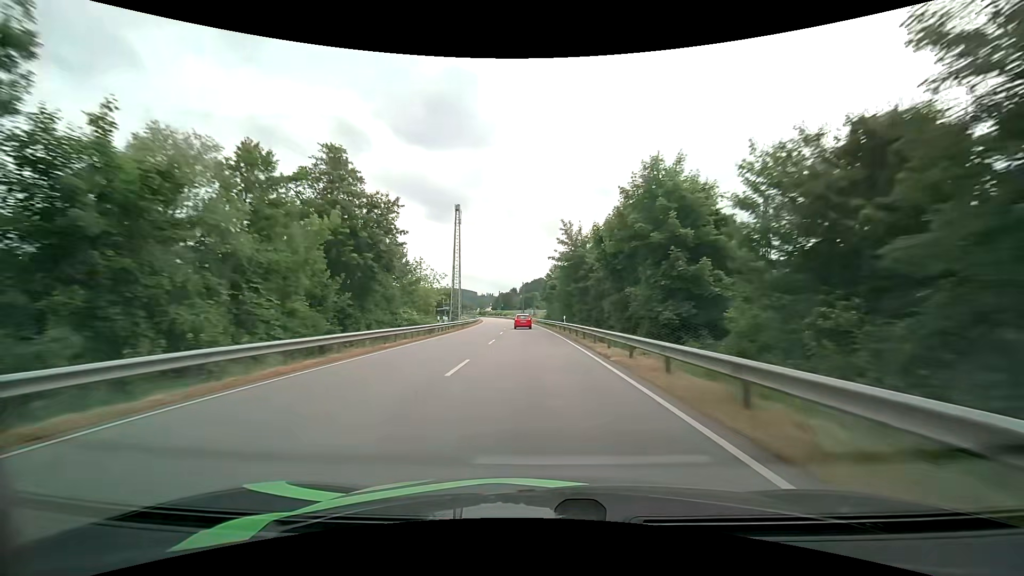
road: primary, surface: asphalt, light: Day
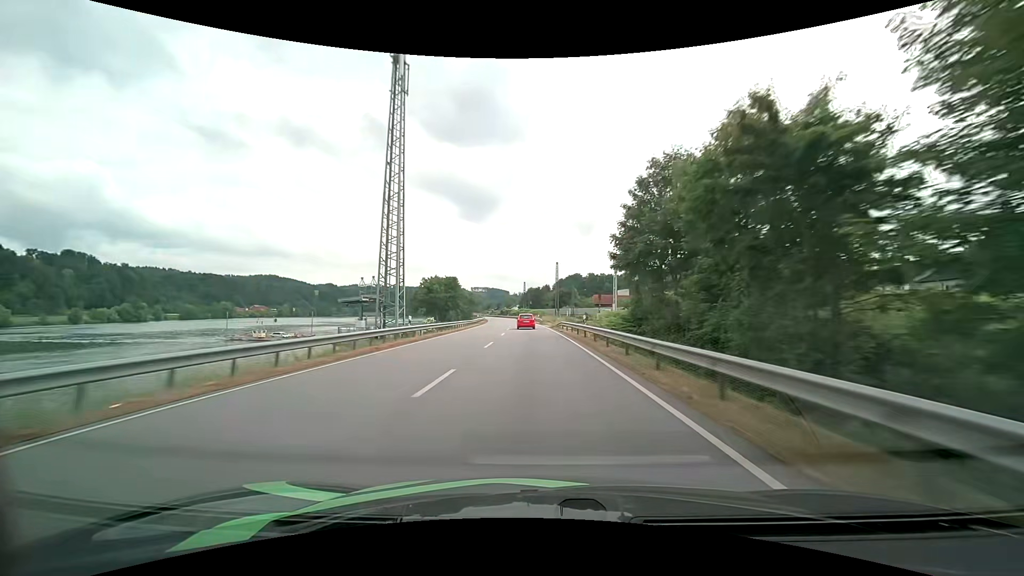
(-2.2, +63.1) m; -4°
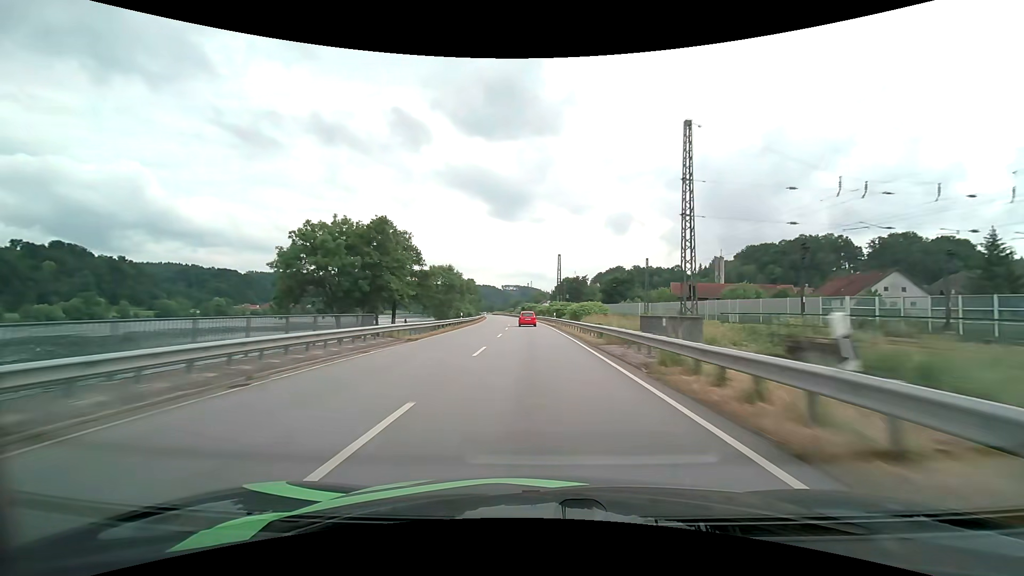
(-2.6, +76.8) m; -4°
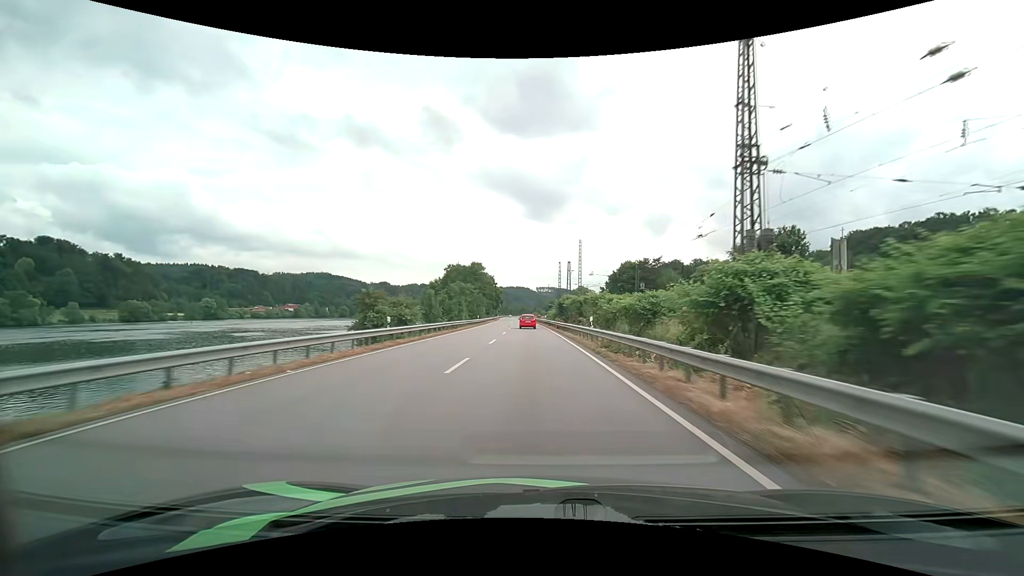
(-2.4, +76.5) m; -4°
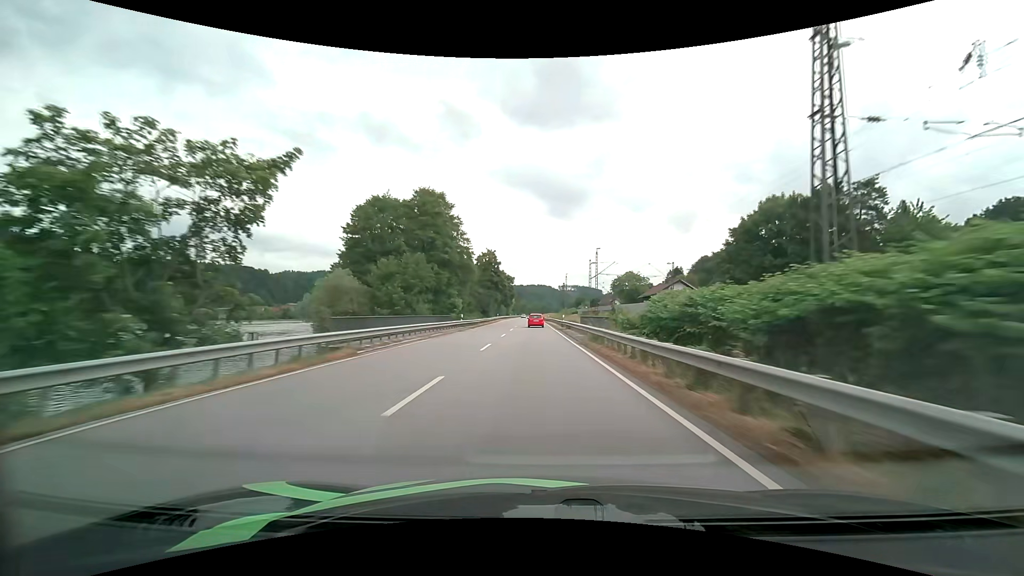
(-2.1, +77.0) m; -3°
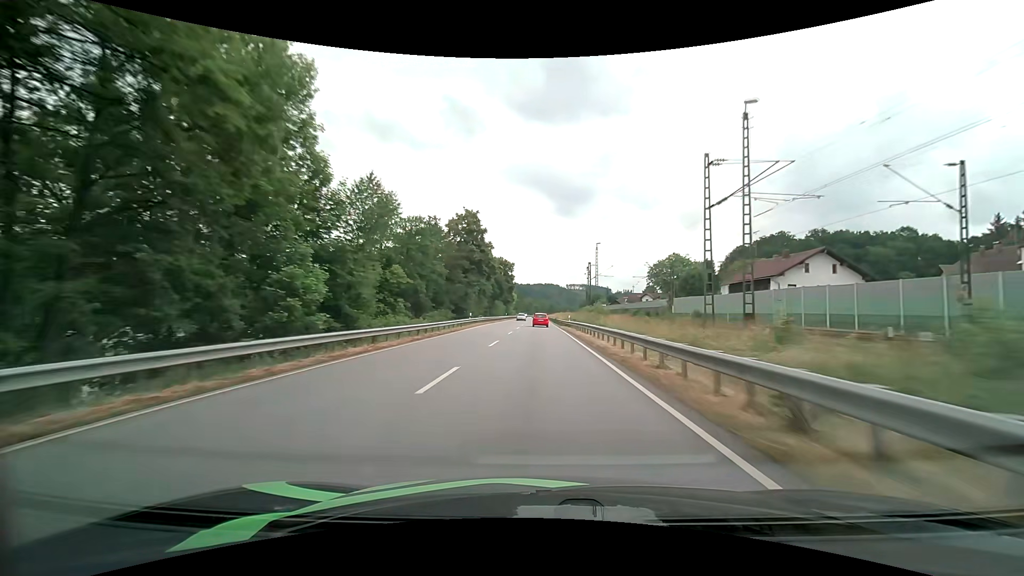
(-0.4, +46.6) m; -1°
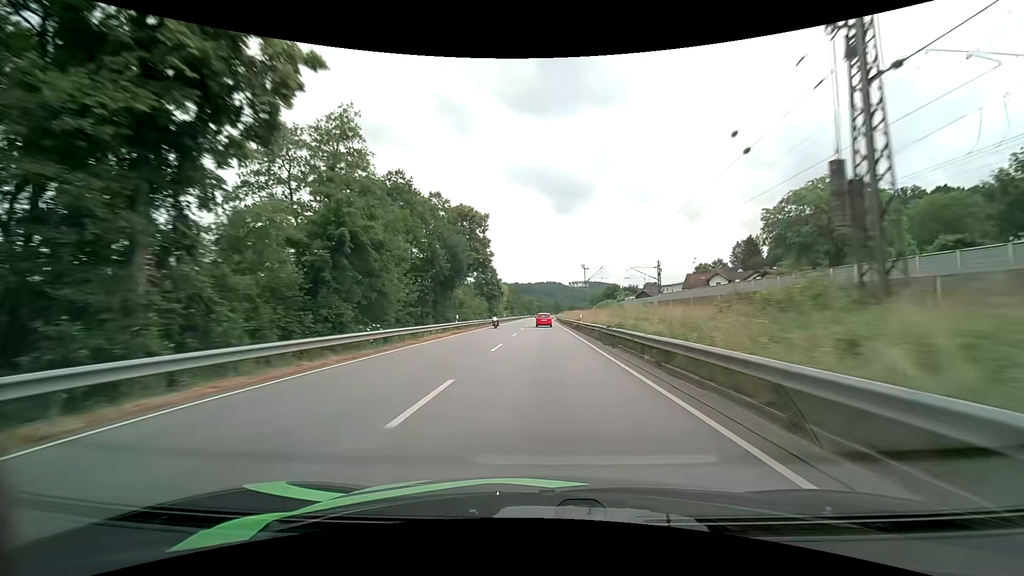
(0.0, +62.7) m; 0°
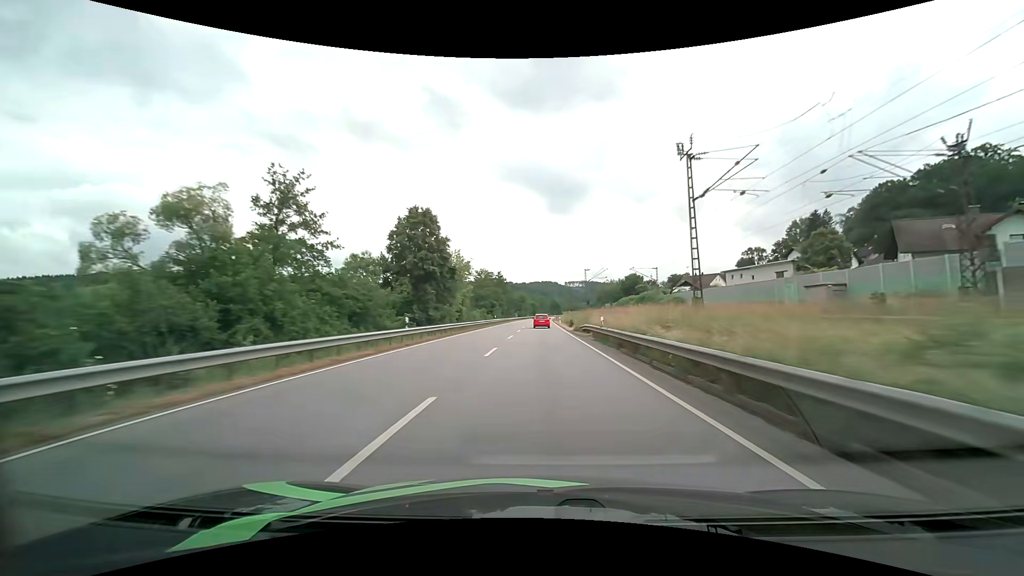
(+0.2, +62.2) m; +1°
(0, +10) (0, +20) (0, +30) (0, +40) (0, +50) (0, +60) (0, +70) (0, +80) (0, +90) (0, +100) m
